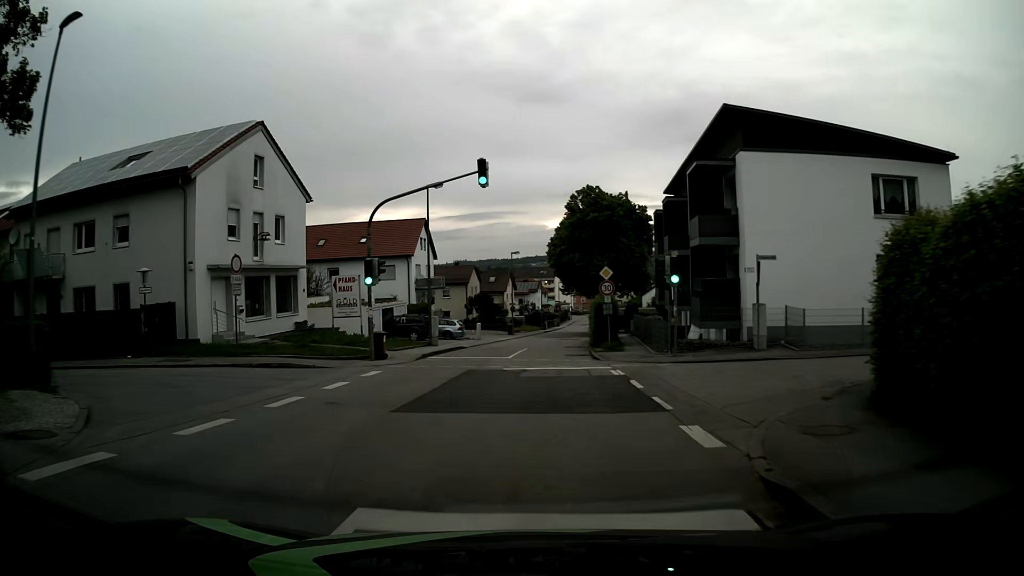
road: unclassified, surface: asphalt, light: Day
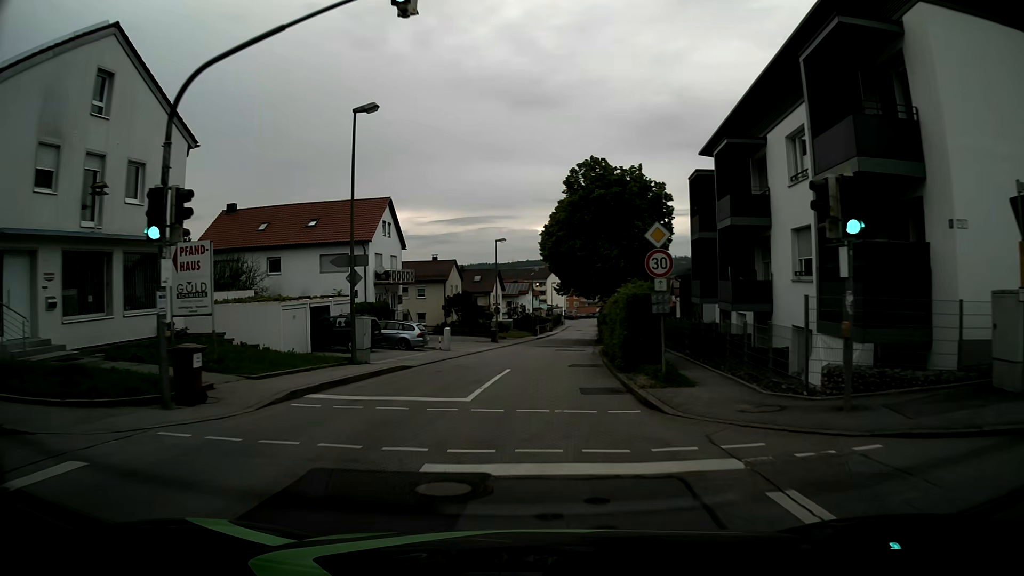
(0.0, +12.7) m; 0°
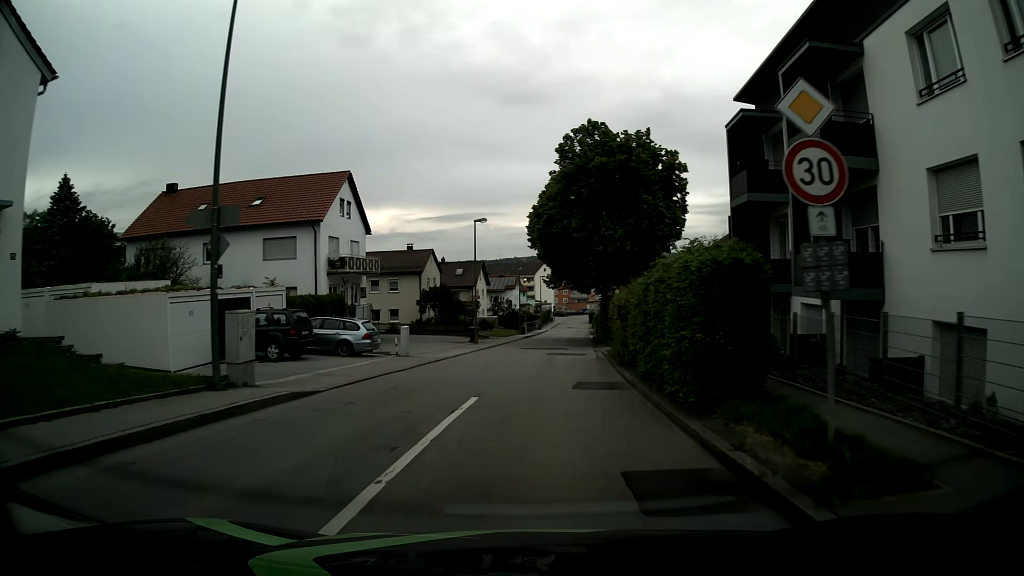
(+0.1, +8.6) m; 0°
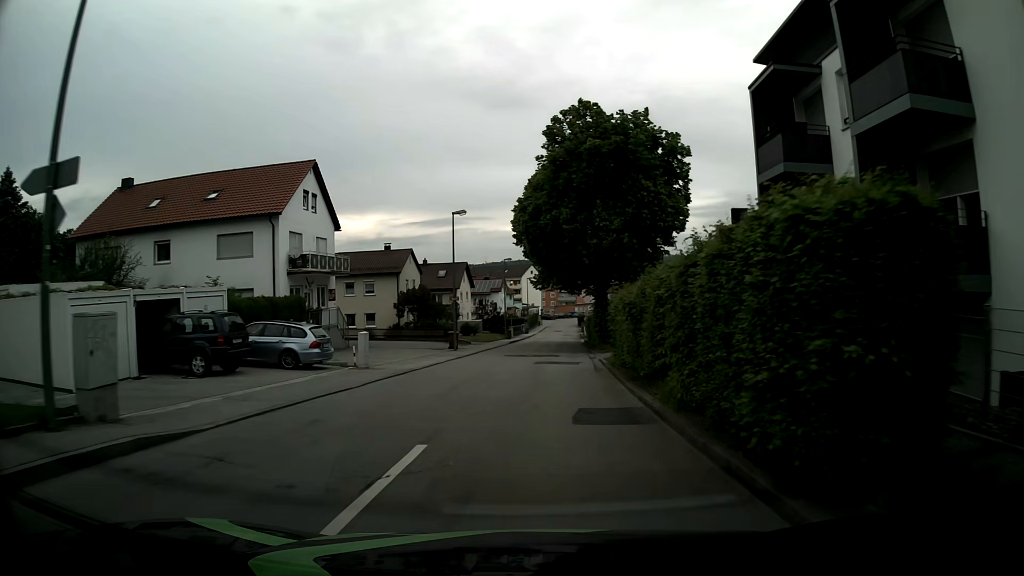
(+0.1, +4.6) m; +3°
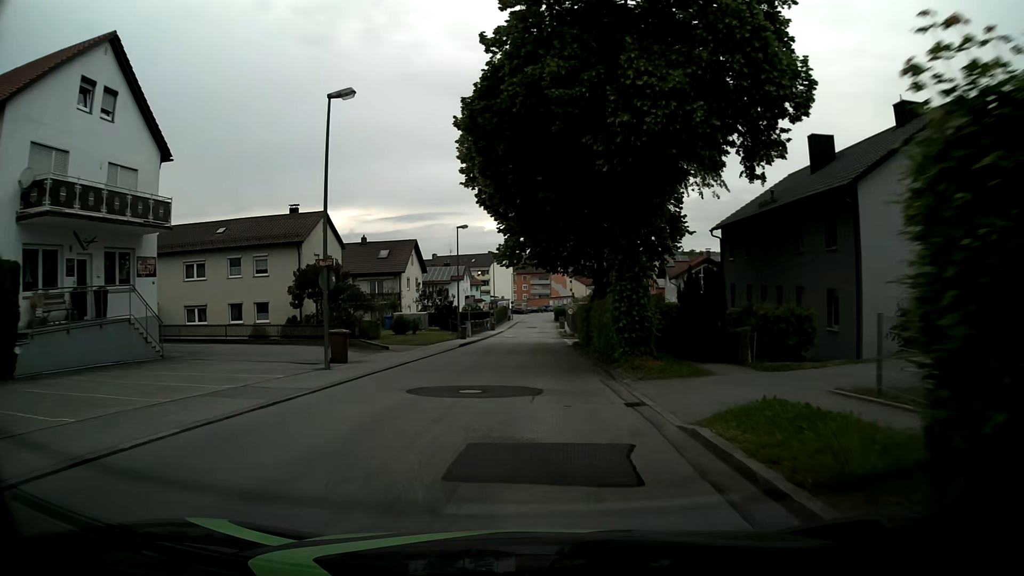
(+0.5, +19.6) m; +2°
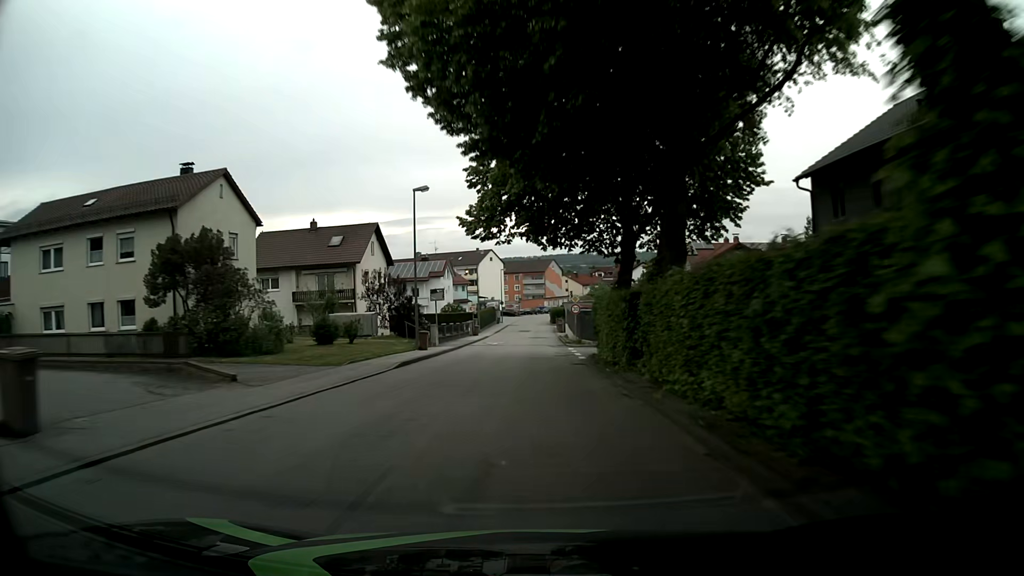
(+0.1, +14.8) m; 0°
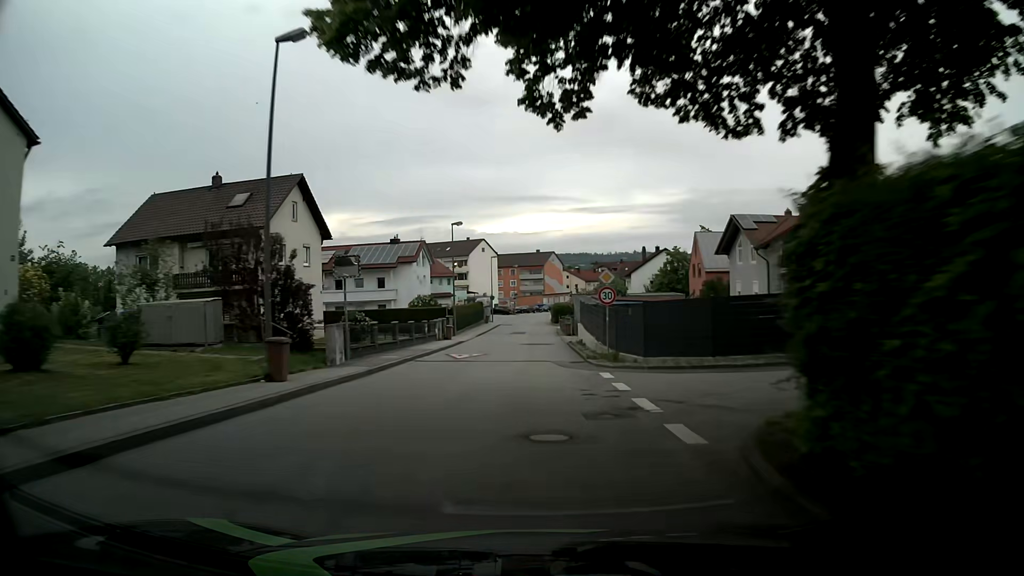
(+0.2, +18.7) m; 0°
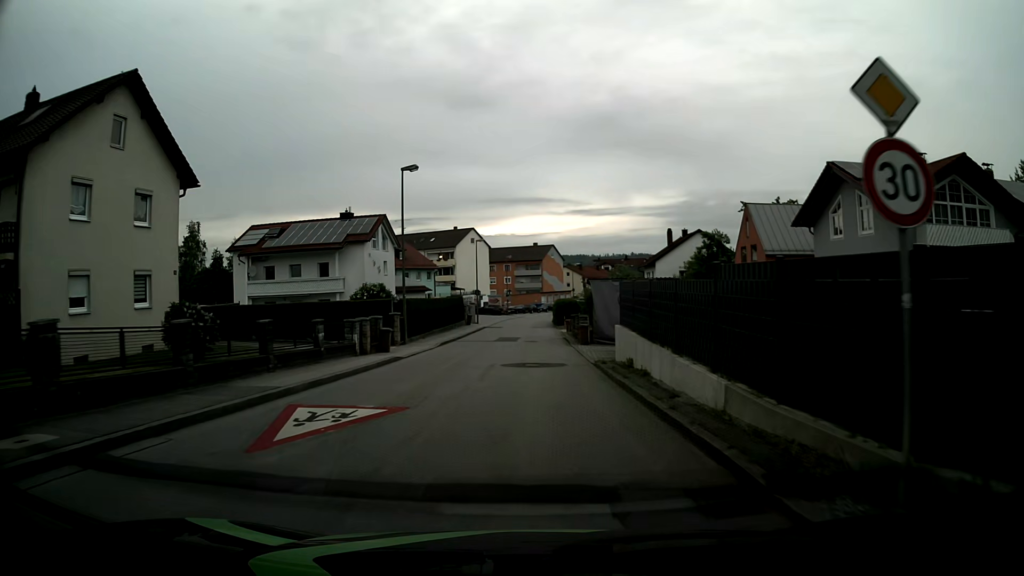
(+0.1, +18.1) m; 0°
